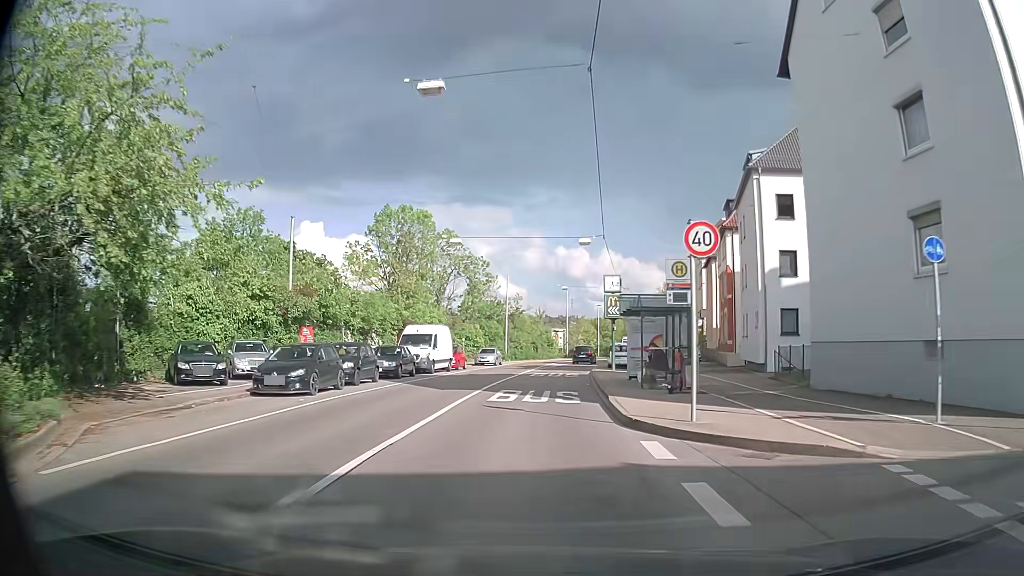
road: secondary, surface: asphalt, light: Day
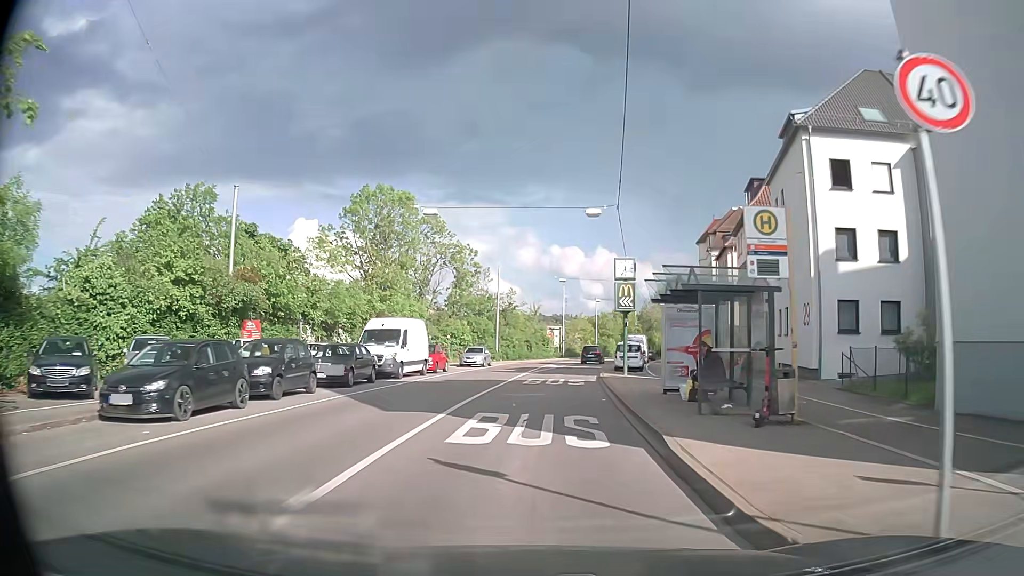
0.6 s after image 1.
(0.0, +7.1) m; +1°
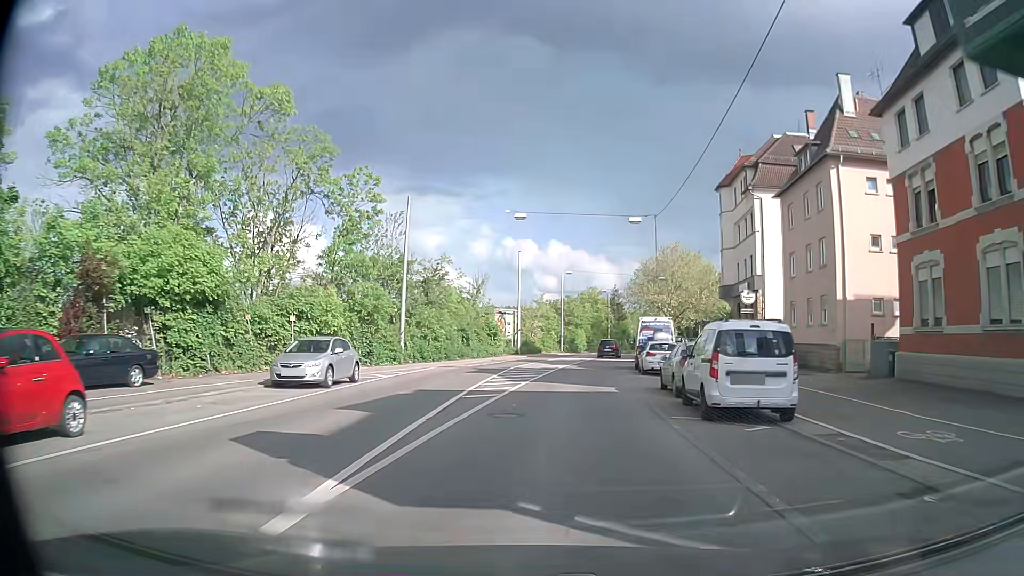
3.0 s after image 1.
(+1.0, +28.7) m; +4°
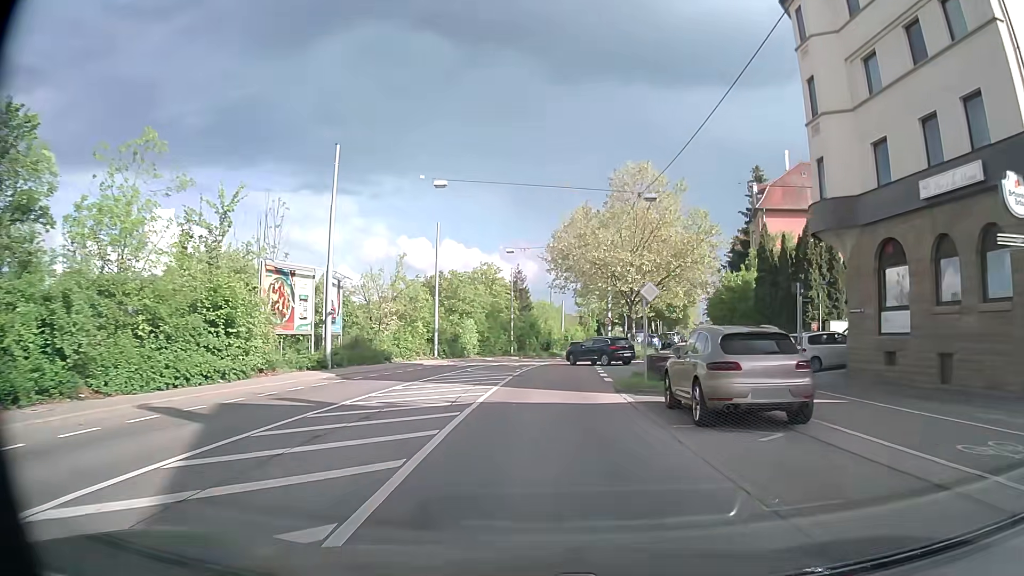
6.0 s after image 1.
(+2.7, +36.6) m; +9°
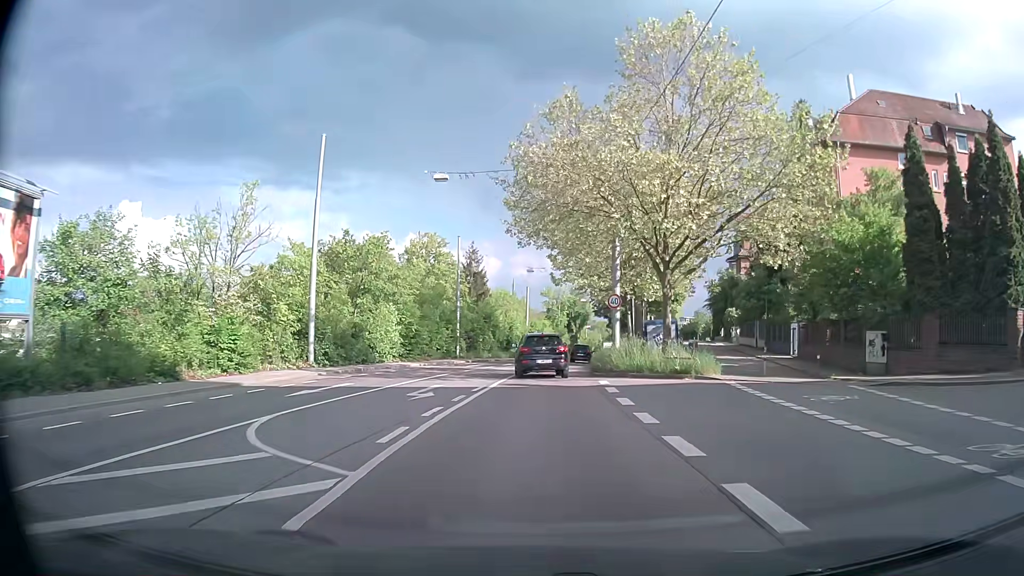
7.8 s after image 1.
(+0.6, +21.3) m; +3°
